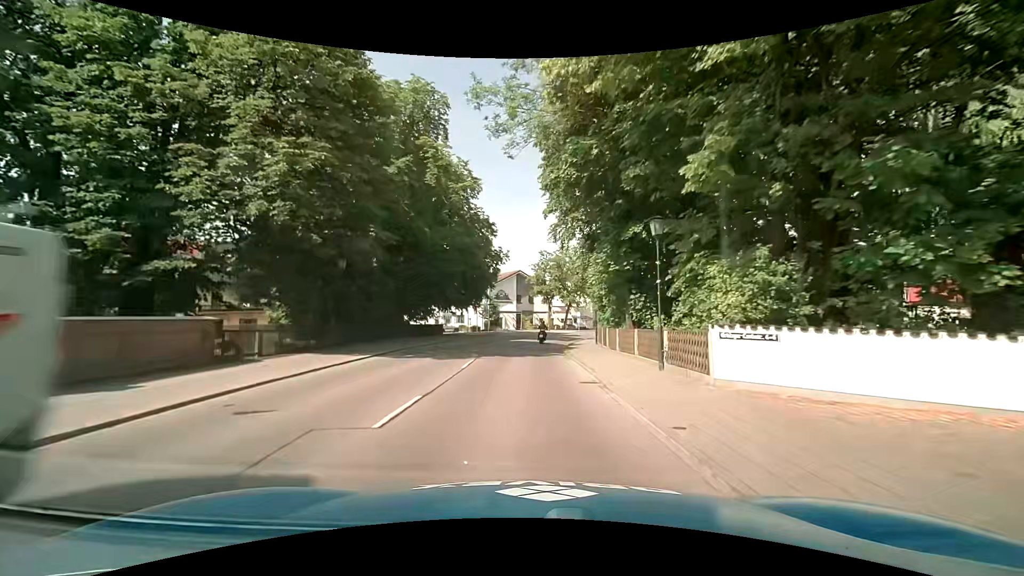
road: tertiary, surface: asphalt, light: Day
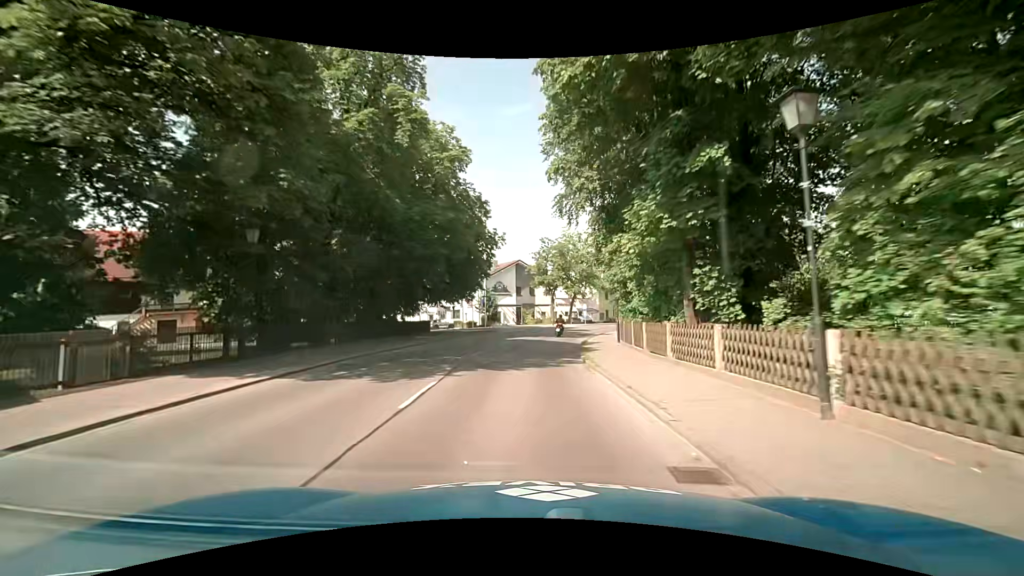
(0.0, +7.5) m; 0°
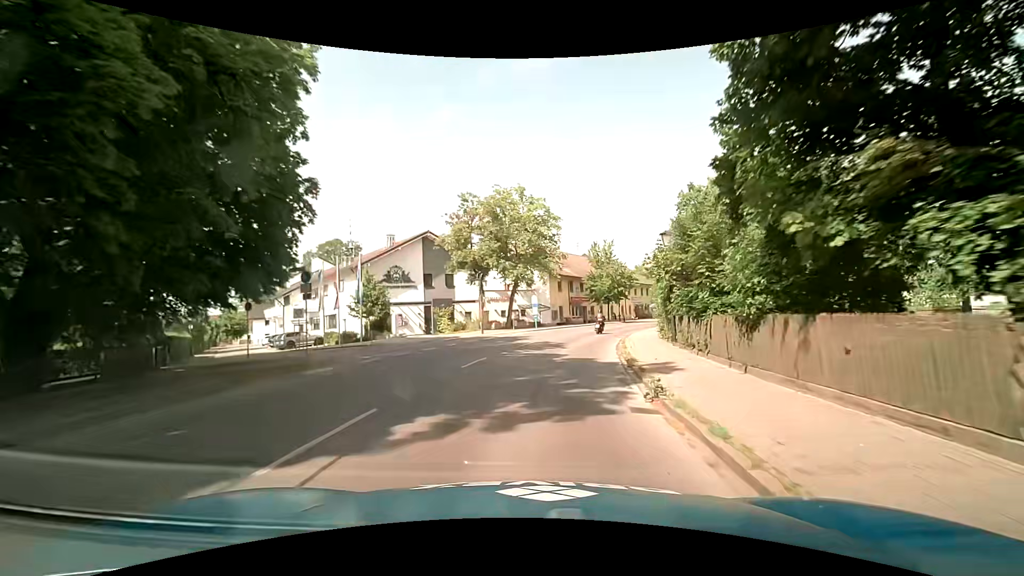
(+1.1, +29.7) m; +8°
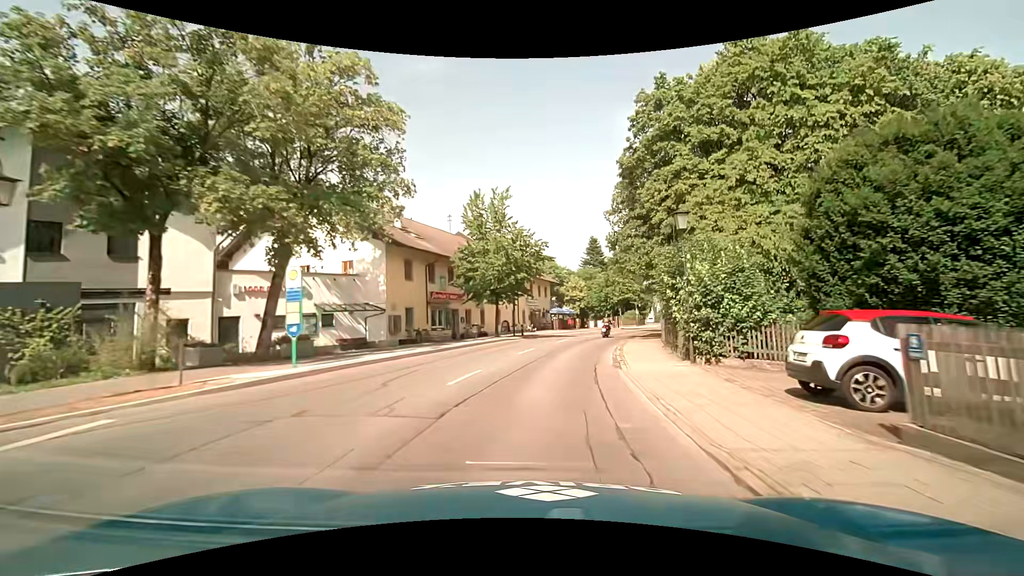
(+3.2, +29.1) m; +14°
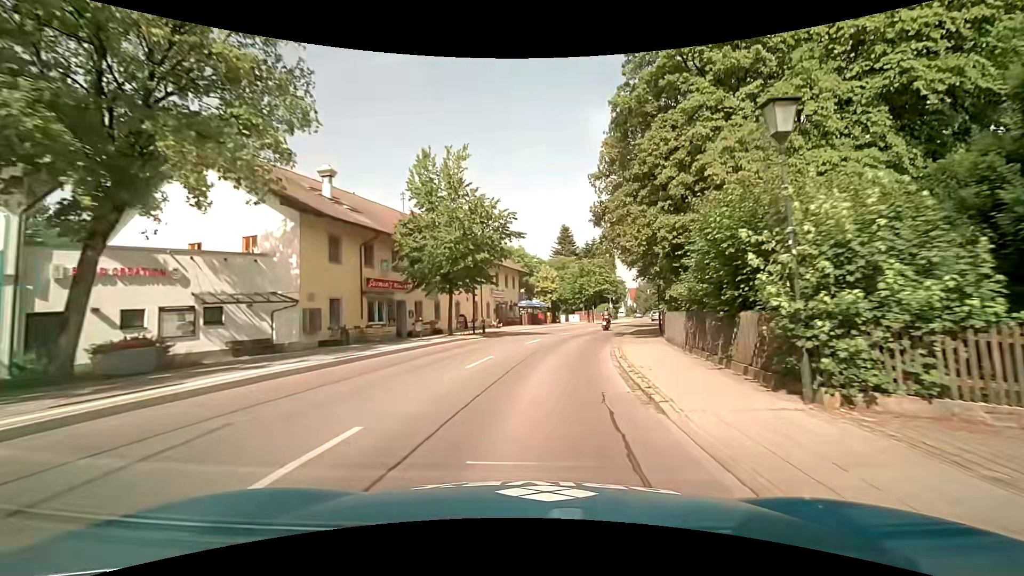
(+0.2, +7.3) m; +3°
(0, +10) (+2, +20) (+4, +30) (+7, +39) (+10, +49) (+13, +58) (+17, +68) (+20, +77) (+23, +87) (+26, +96) m
